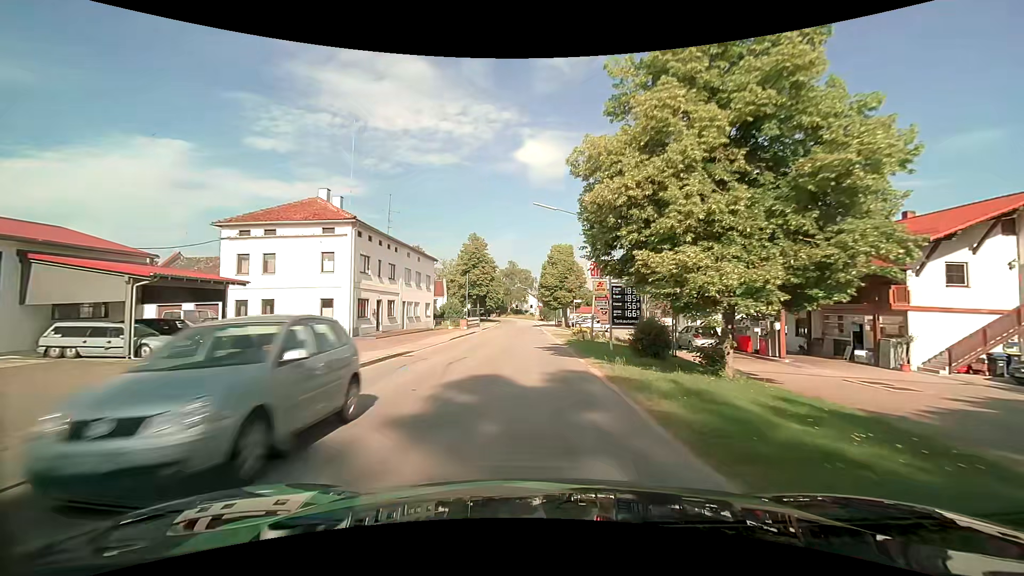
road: secondary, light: Day
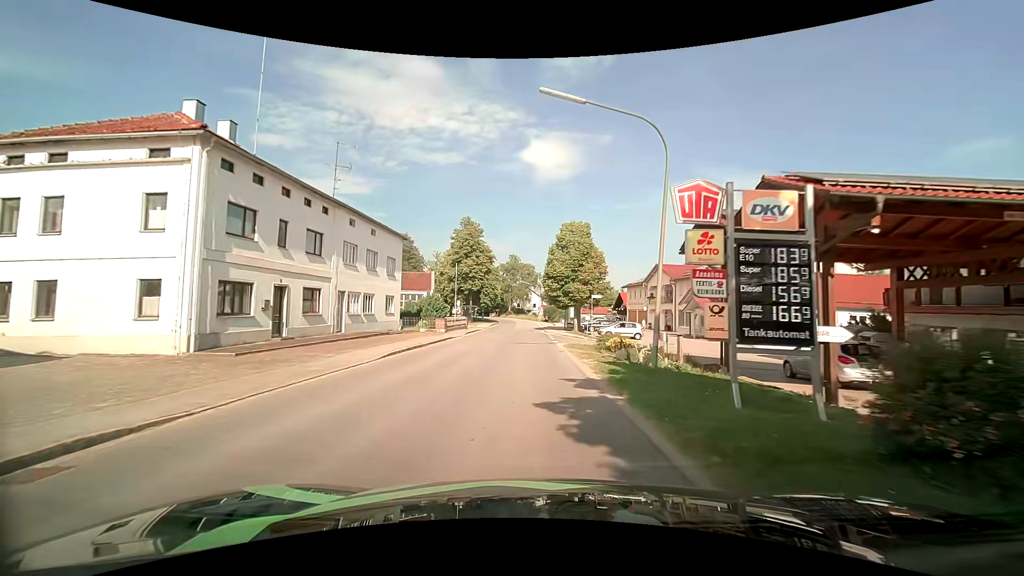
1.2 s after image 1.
(-0.2, +14.3) m; -1°
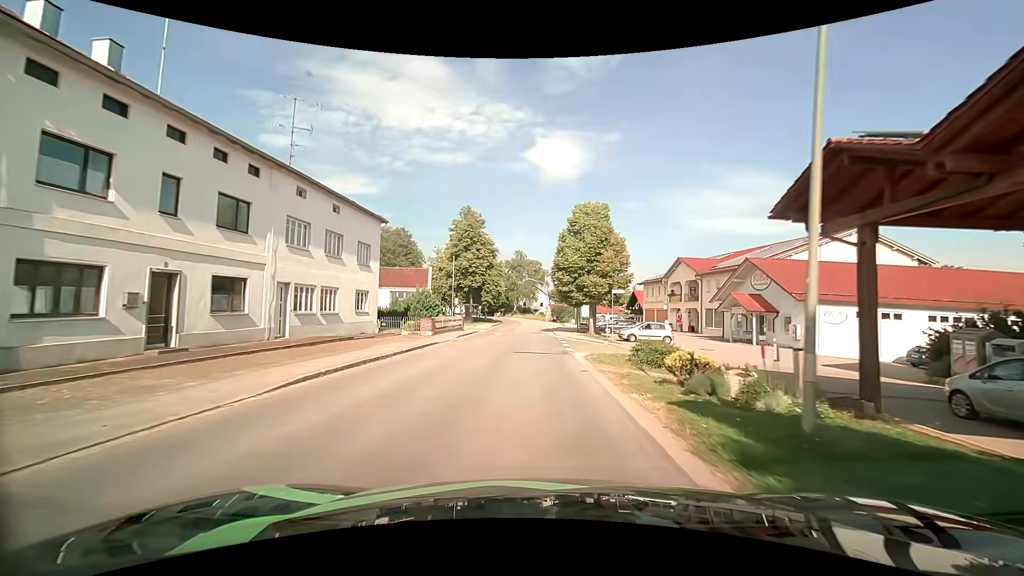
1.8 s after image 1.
(-0.1, +7.3) m; 0°
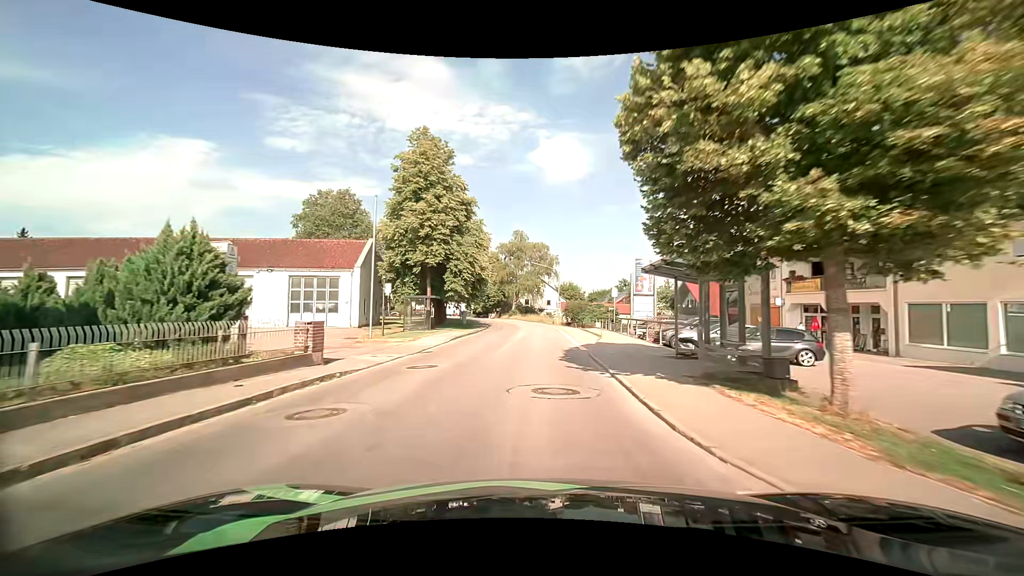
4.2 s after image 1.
(-0.5, +29.5) m; -1°
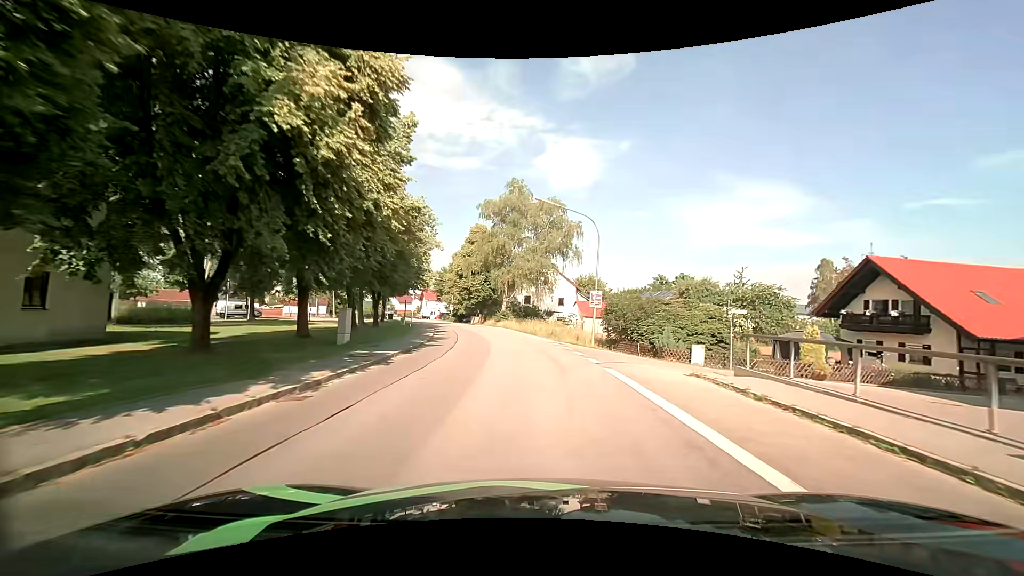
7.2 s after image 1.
(-0.5, +35.4) m; -1°
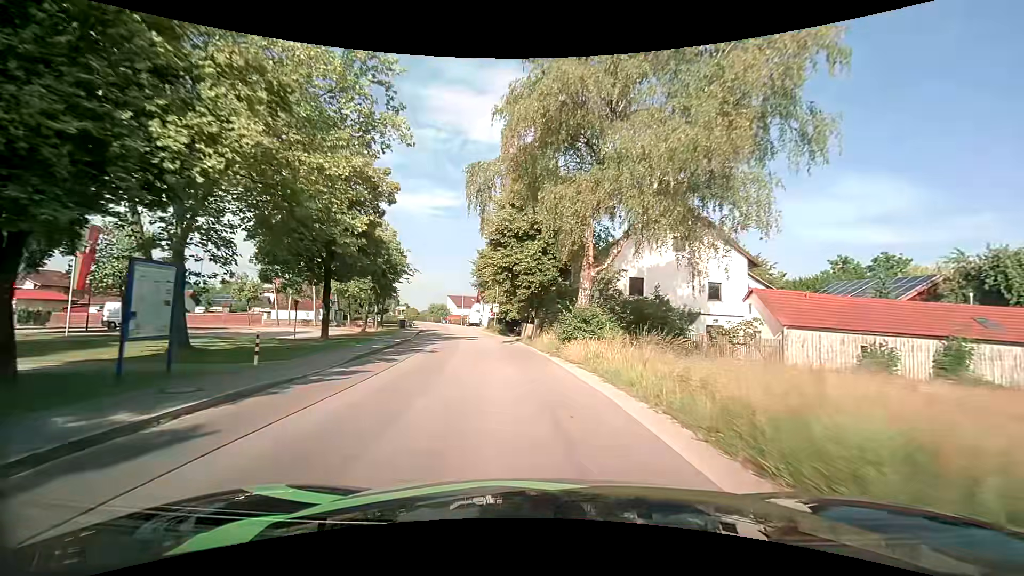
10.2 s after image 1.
(-2.0, +34.8) m; -8°
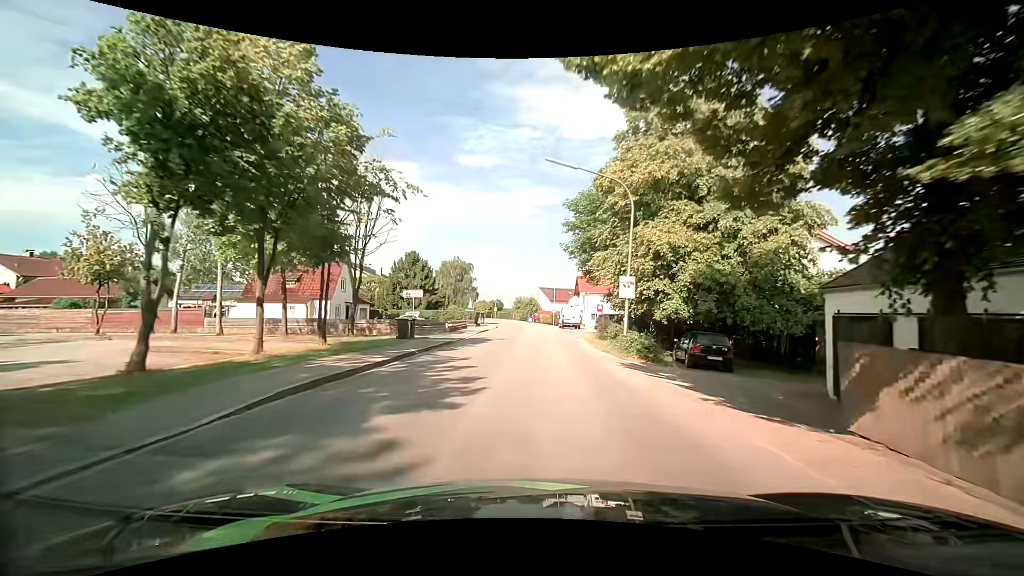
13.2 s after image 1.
(-4.2, +33.2) m; -12°
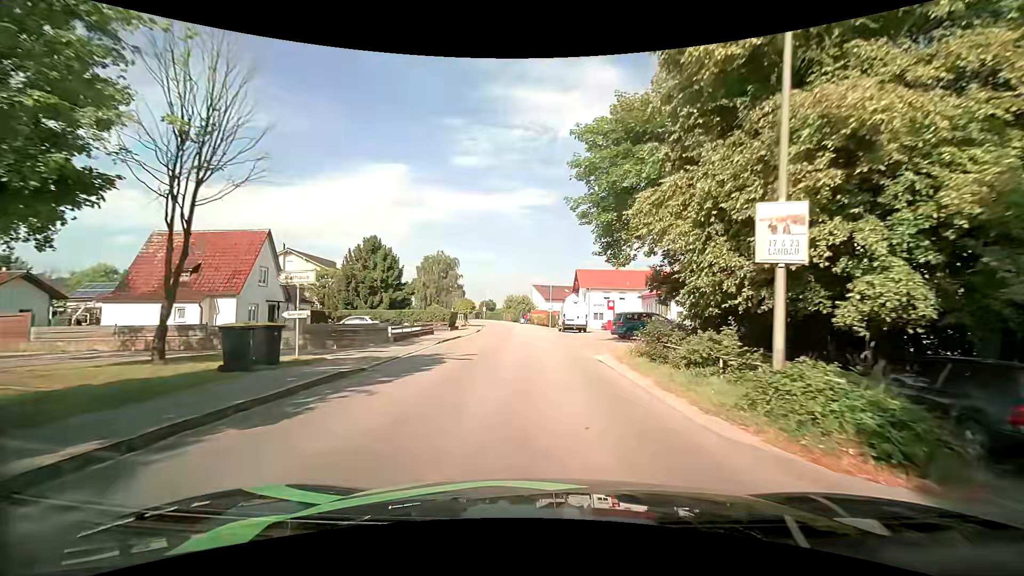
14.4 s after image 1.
(+0.1, +13.0) m; +1°
(0, +10) (0, +20) (0, +30) (-1, +40) (-1, +50) (-2, +60) (-3, +70) (-5, +80) (-7, +89) (-10, +99) m
